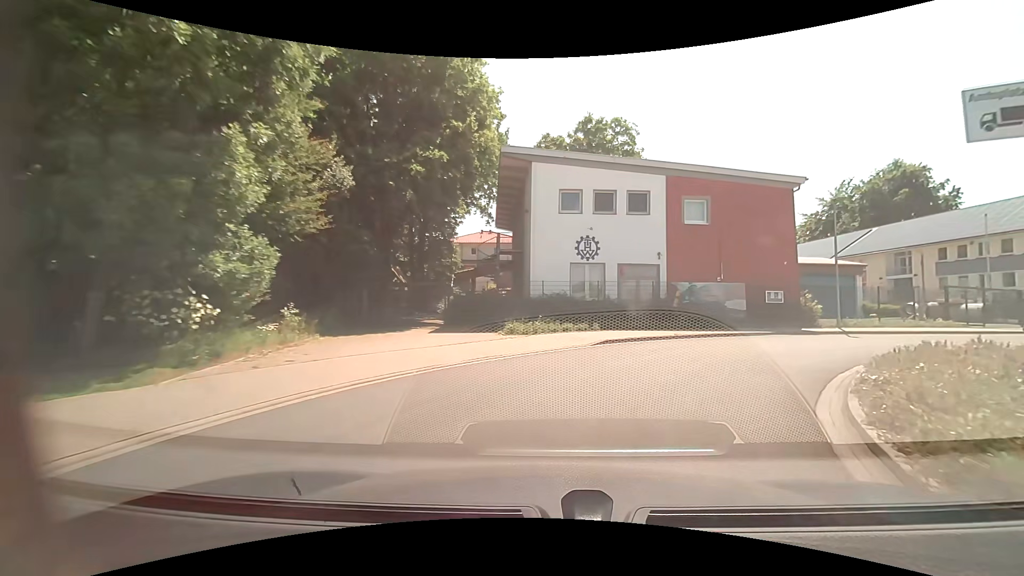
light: Day
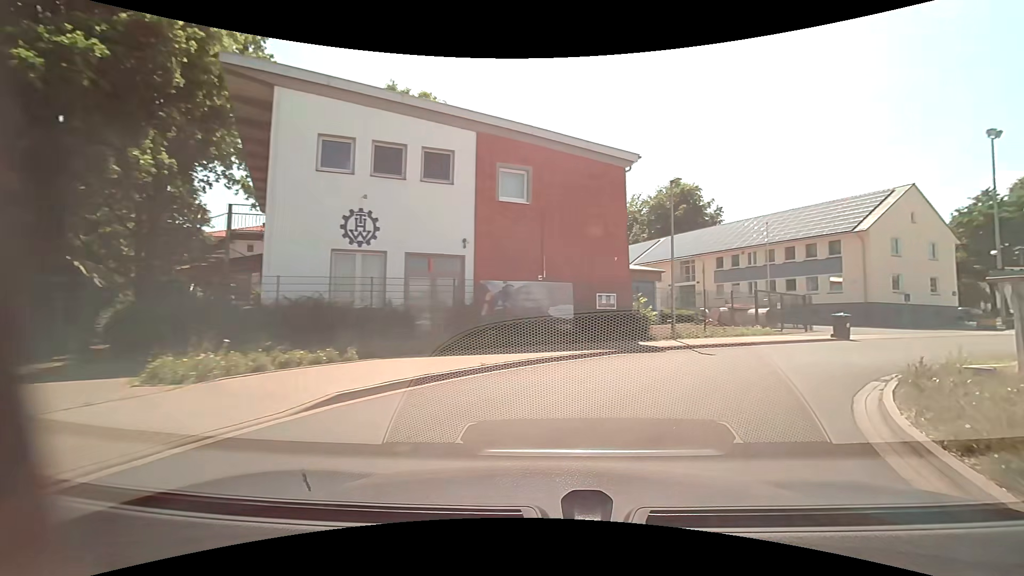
(+1.4, +8.1) m; +21°
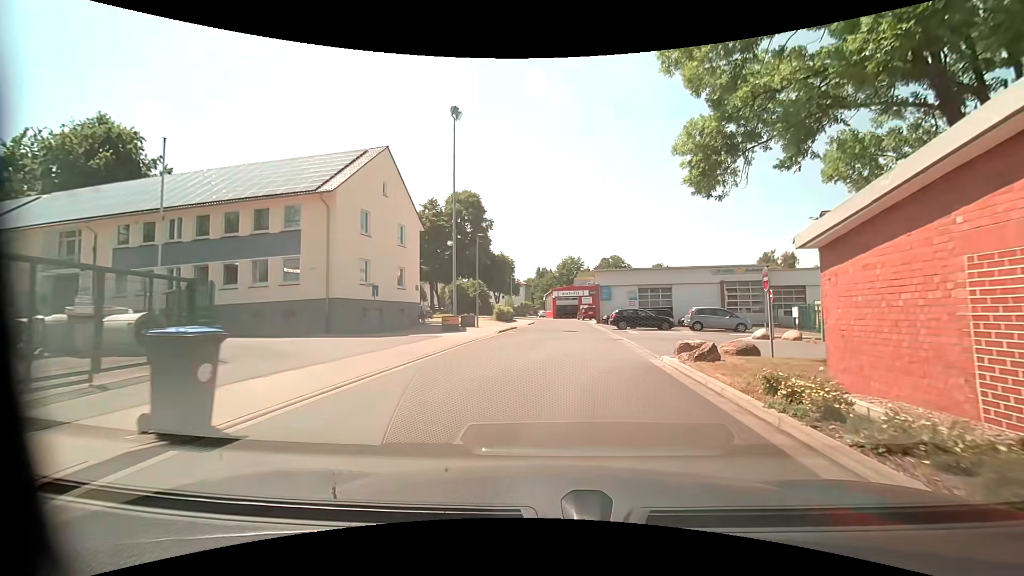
(+9.1, +17.1) m; +53°
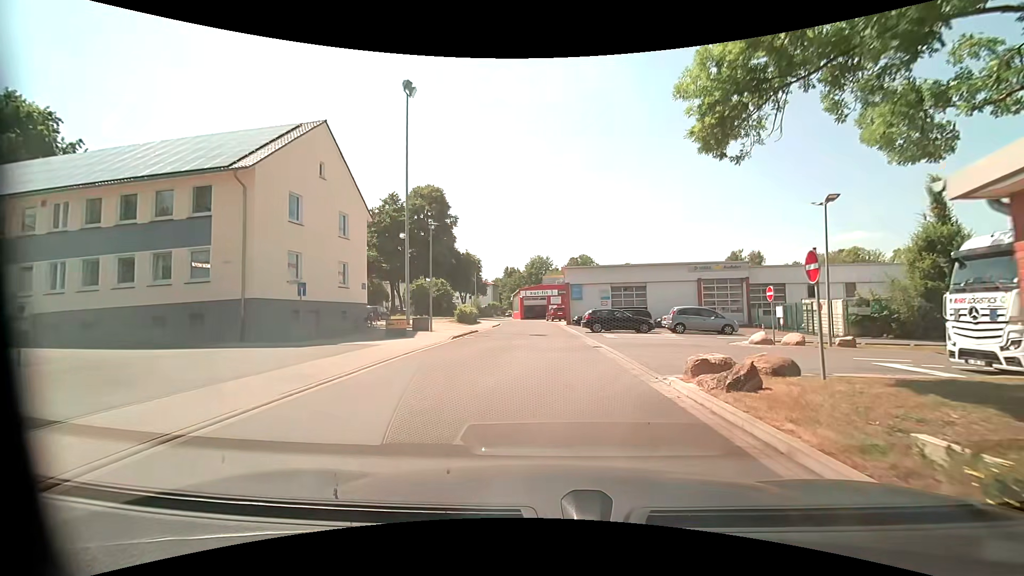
(+0.1, +4.3) m; +4°
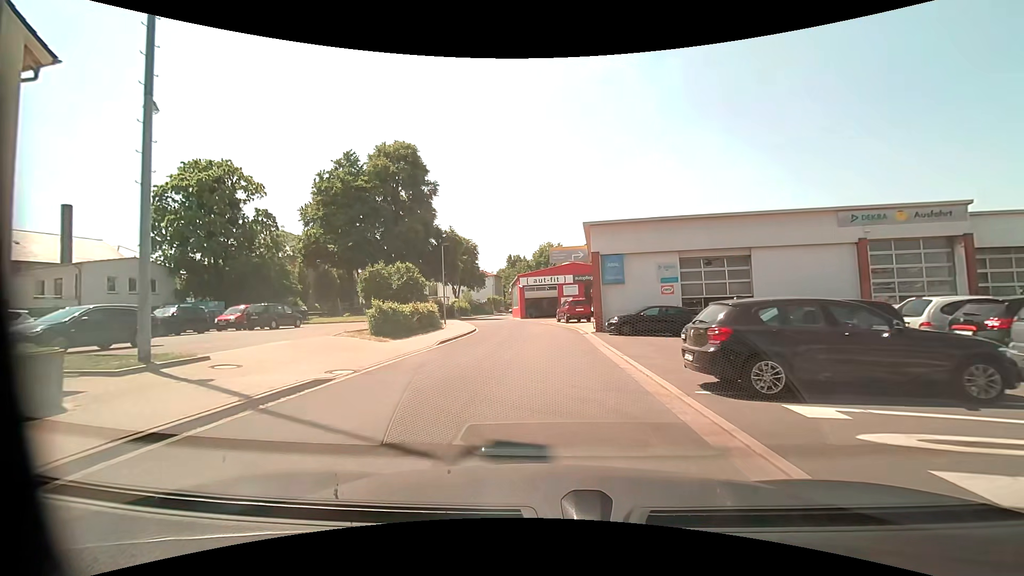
(0.0, +22.4) m; -1°
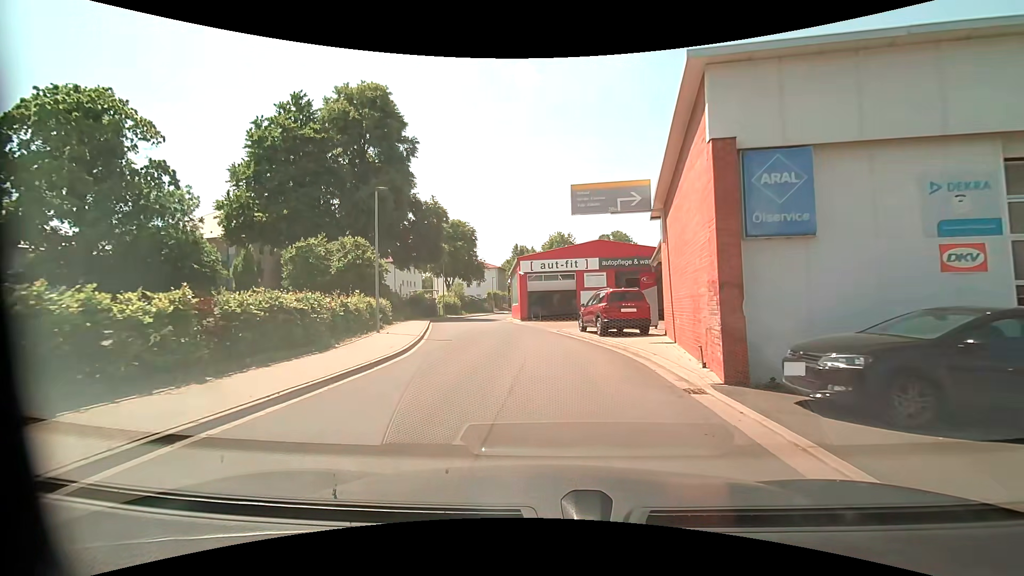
(-0.3, +16.6) m; -1°
